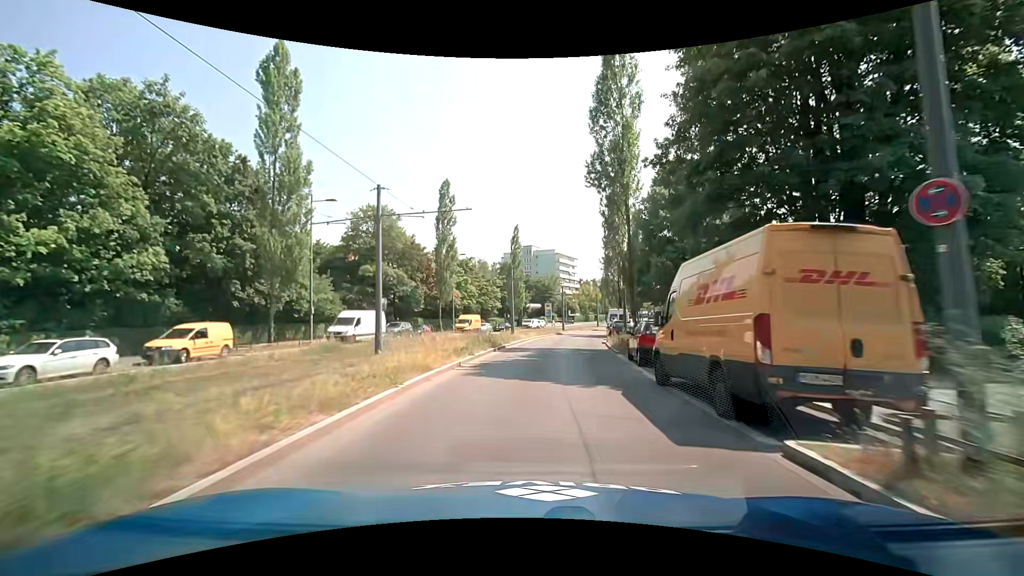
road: secondary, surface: asphalt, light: Day
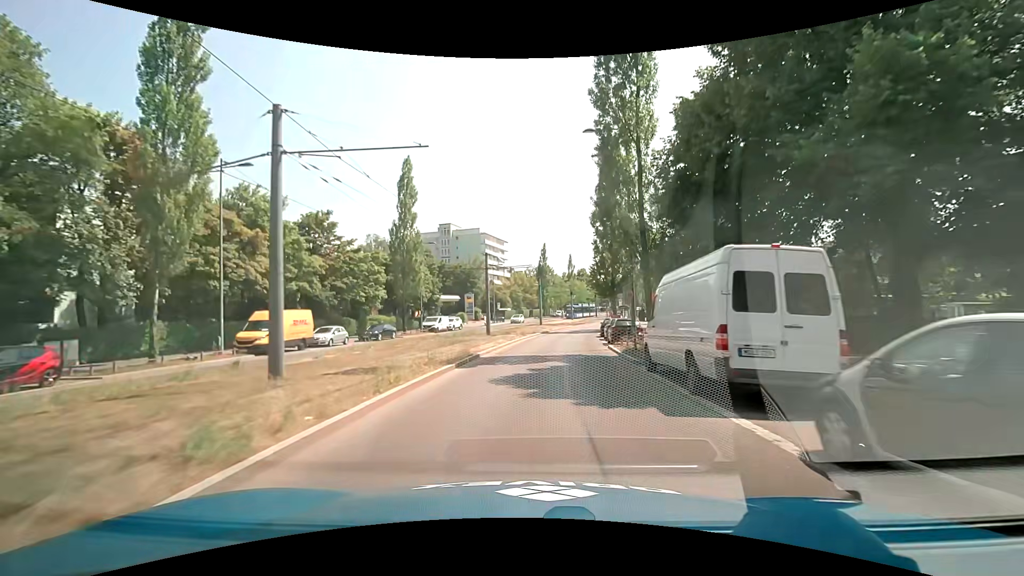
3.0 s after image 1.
(+2.9, +36.7) m; +9°
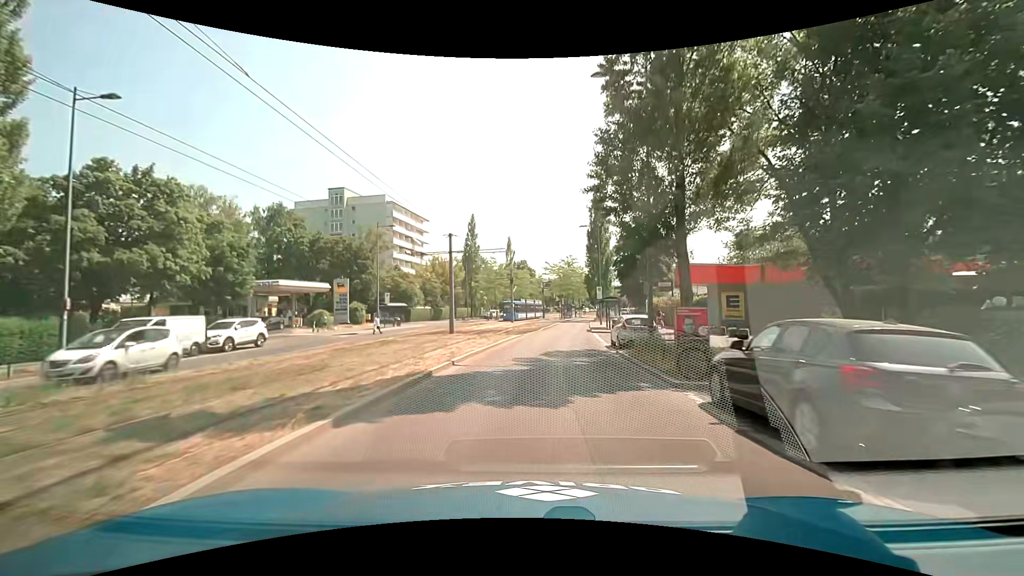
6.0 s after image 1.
(+2.4, +36.8) m; +7°
(0, +10) (+1, +20) (+2, +30) (+3, +40) (+4, +50) (+5, +60) (+7, +70) (+8, +79) (+10, +89) (+12, +99) m
